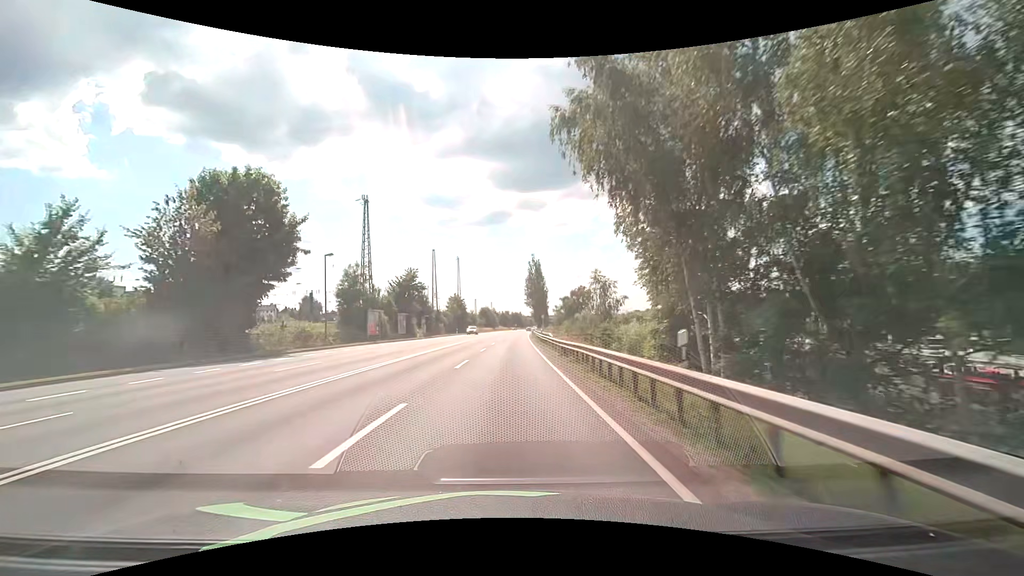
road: primary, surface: asphalt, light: Day
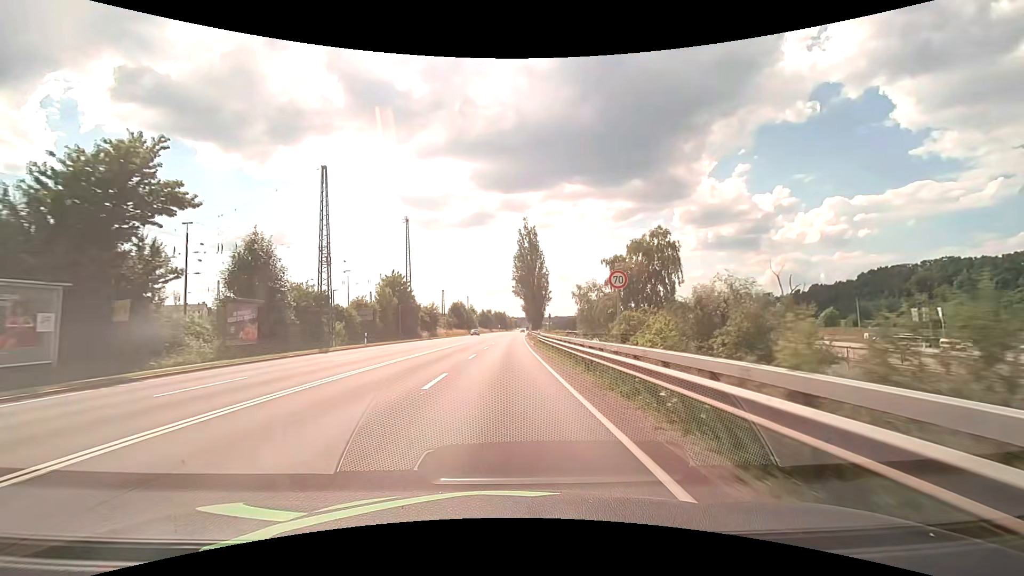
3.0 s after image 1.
(+0.8, +53.6) m; +2°
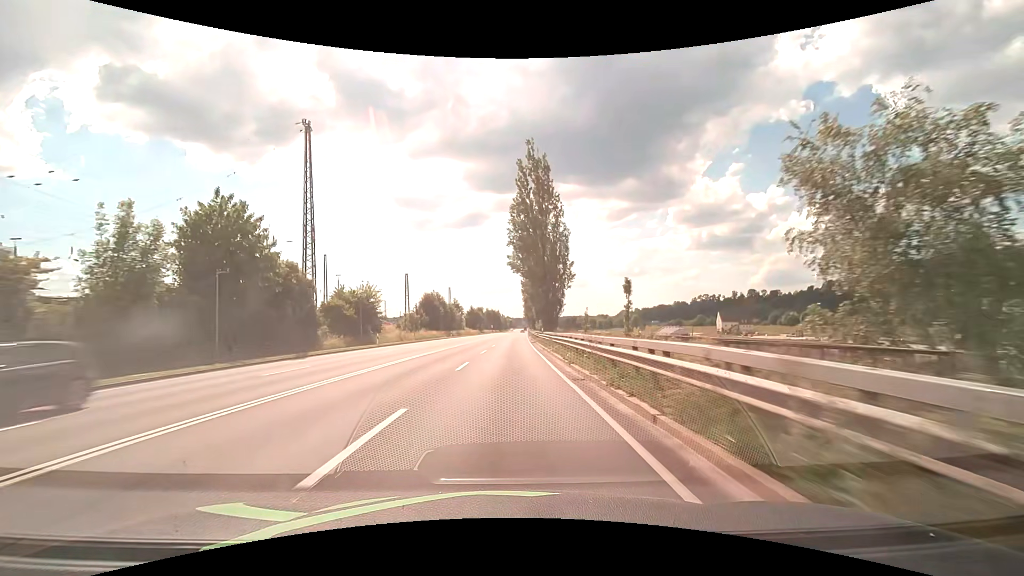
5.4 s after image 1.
(+0.3, +42.9) m; +1°
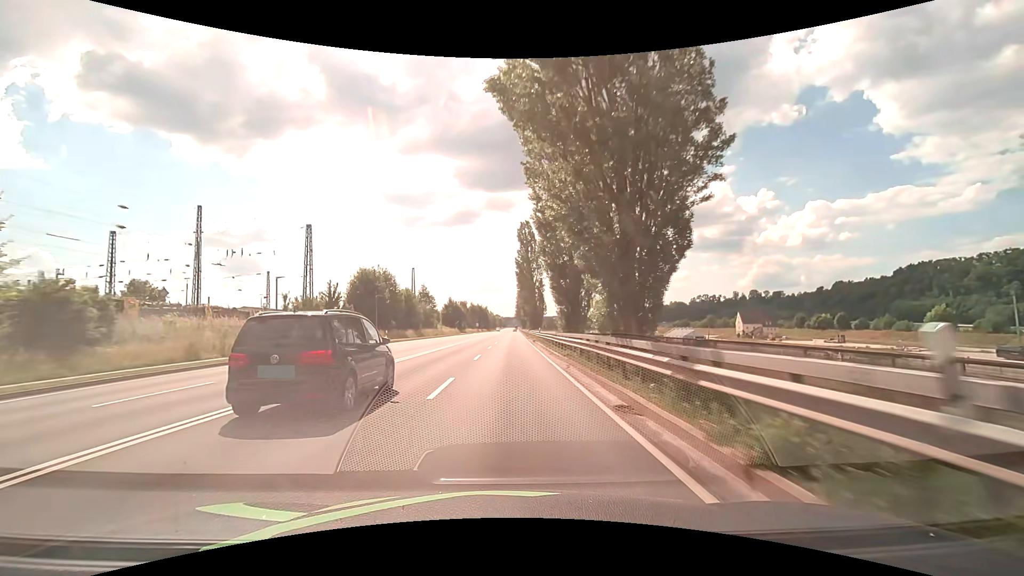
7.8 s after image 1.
(+0.3, +42.9) m; +1°
(0, +10) (0, +20) (0, +30) (0, +40) (0, +50) (+1, +60) (+1, +70) (+1, +80) (+1, +90) (+1, +100) m
